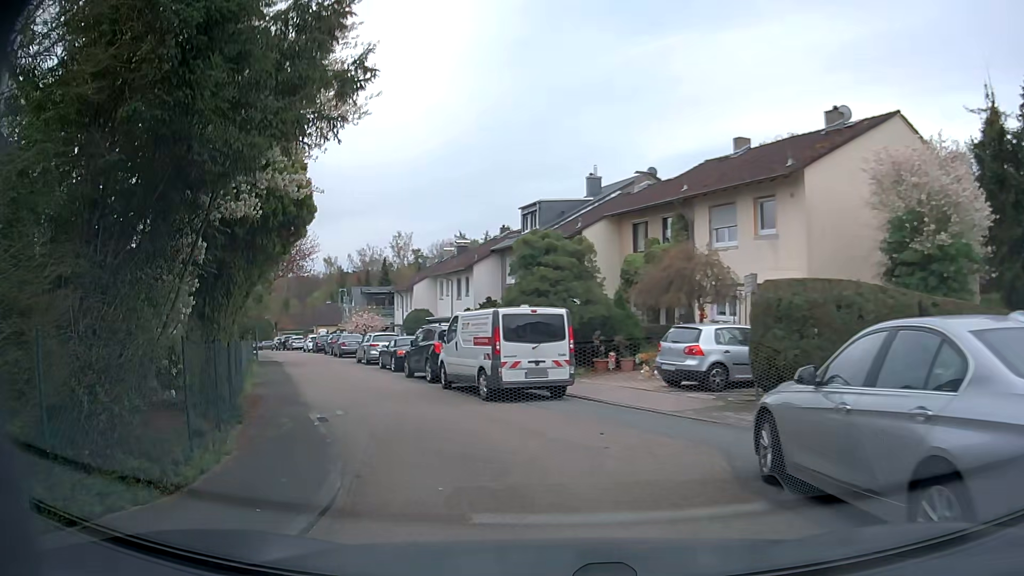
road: residential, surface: asphalt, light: Day
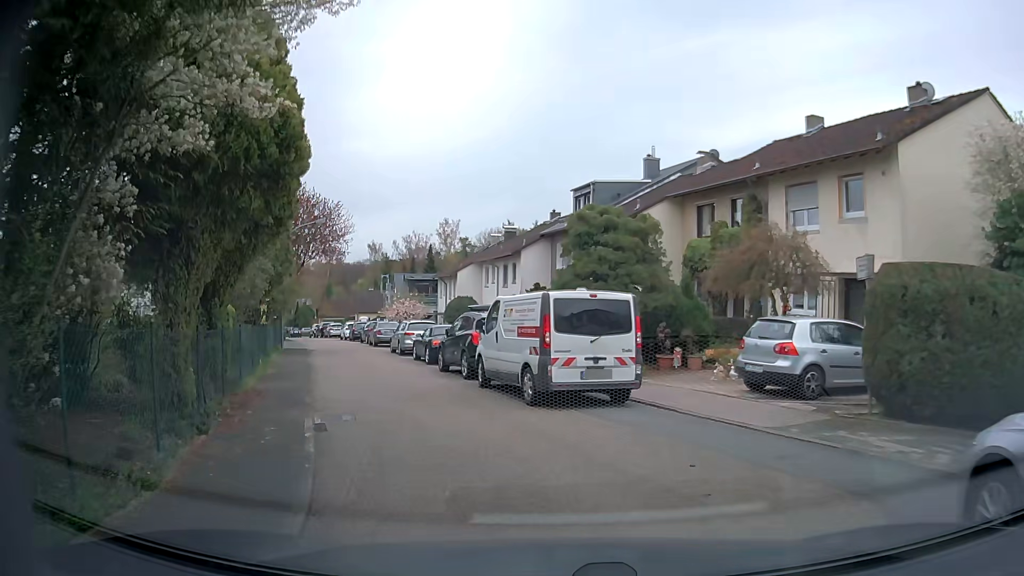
(-0.2, +2.8) m; -5°
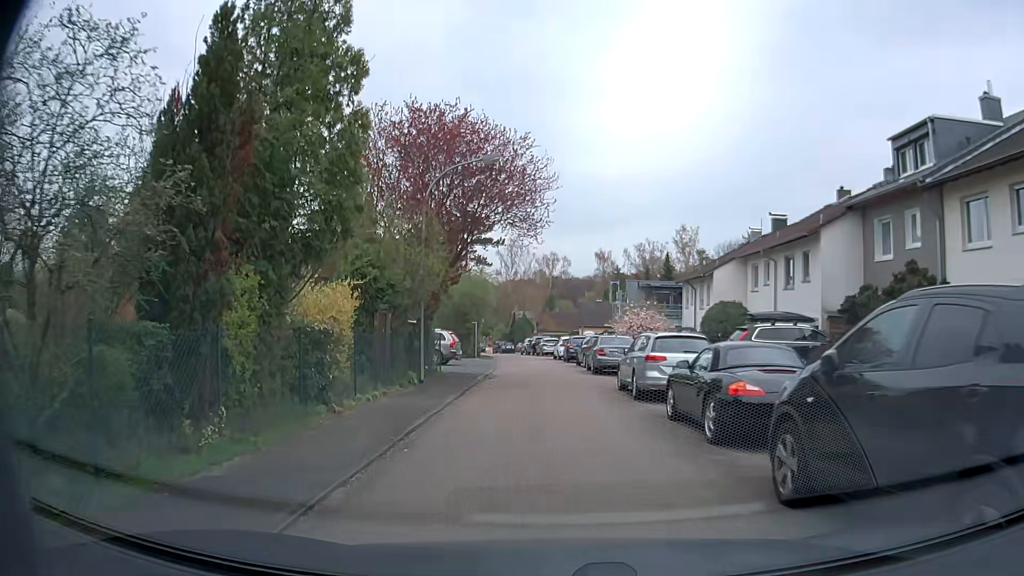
(-2.6, +13.7) m; -19°
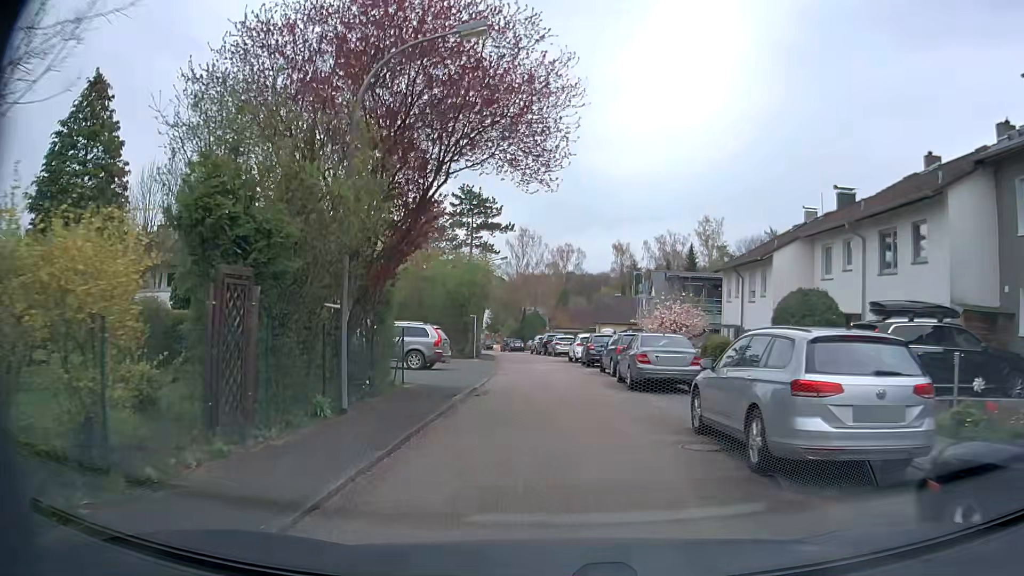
(-0.3, +7.9) m; -2°
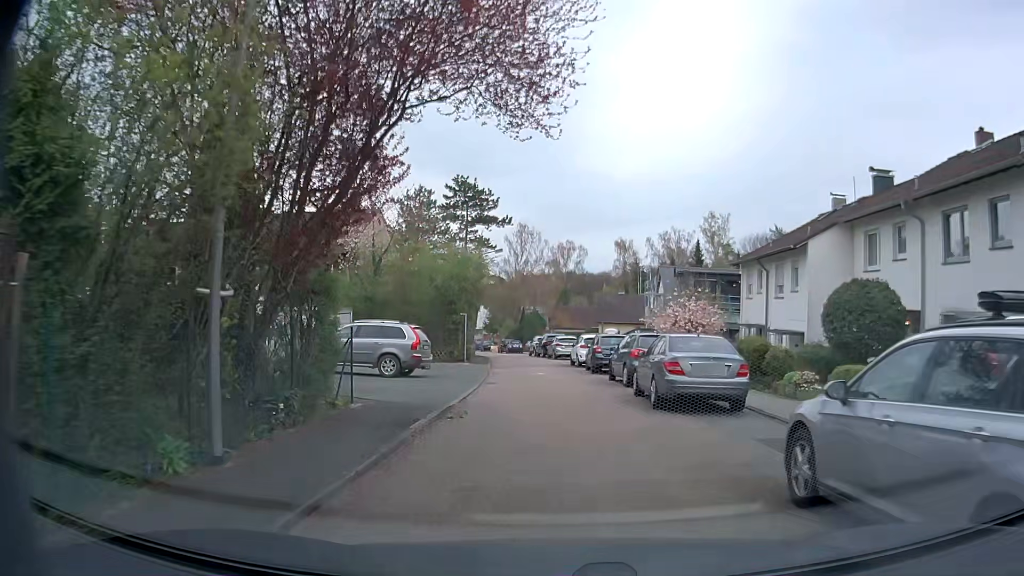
(0.0, +4.1) m; 0°
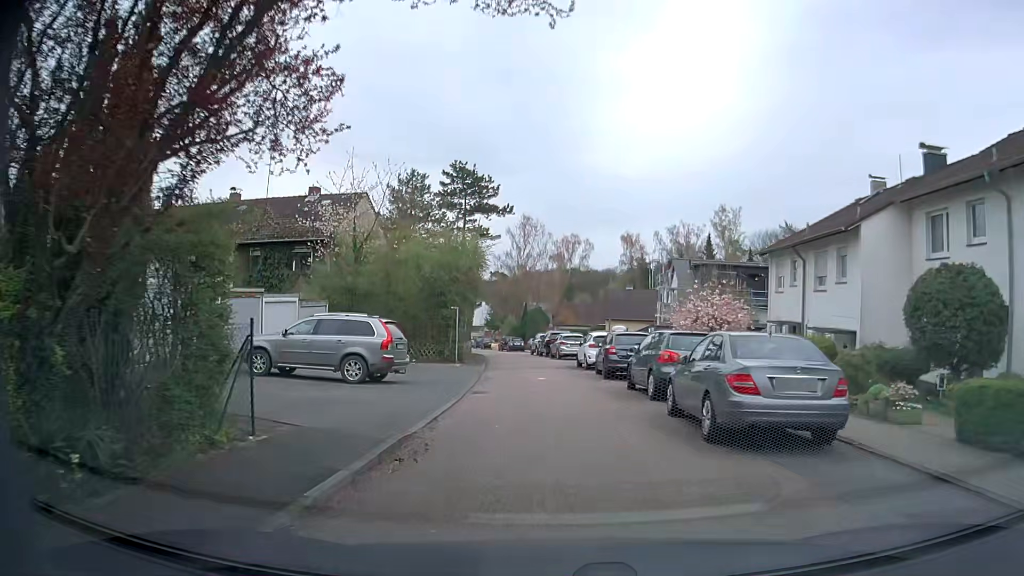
(0.0, +4.2) m; -1°
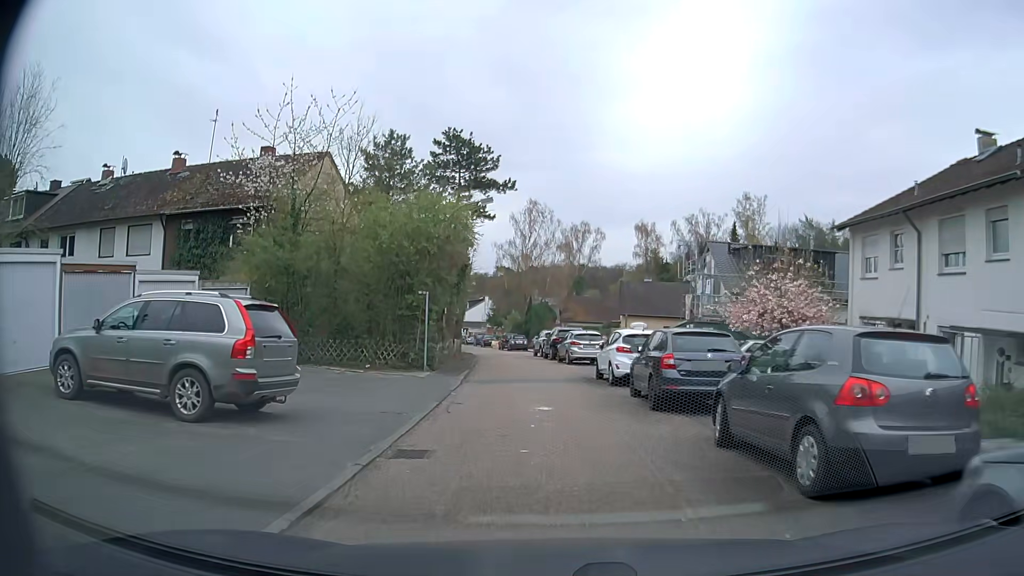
(0.0, +8.6) m; 0°
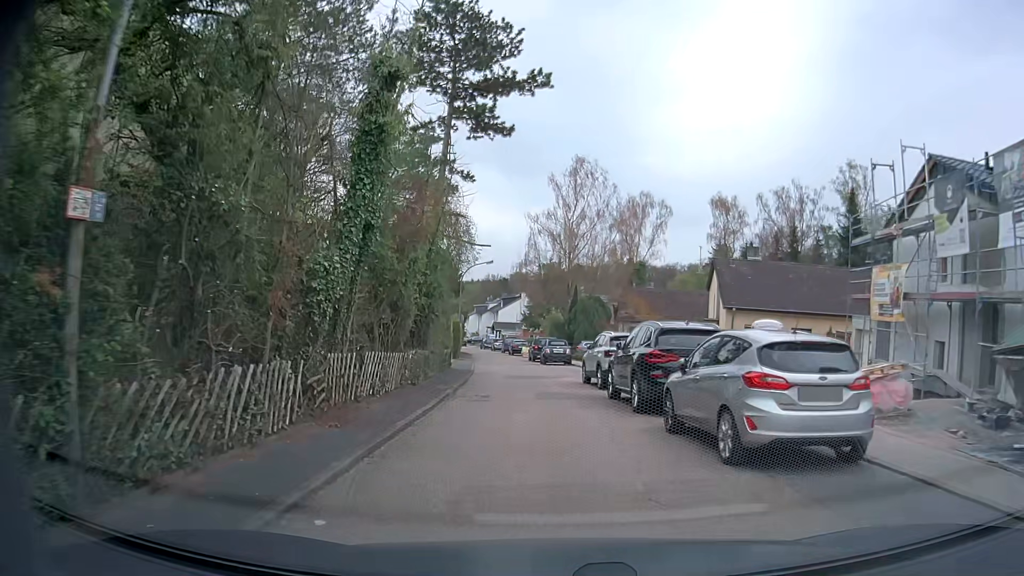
(-0.5, +21.5) m; -2°
(0, +10) (-1, +20) (-2, +30) (-3, +40) (-5, +50) (-6, +60) (-8, +69) (-10, +79) (-12, +89) (-14, +99) m
